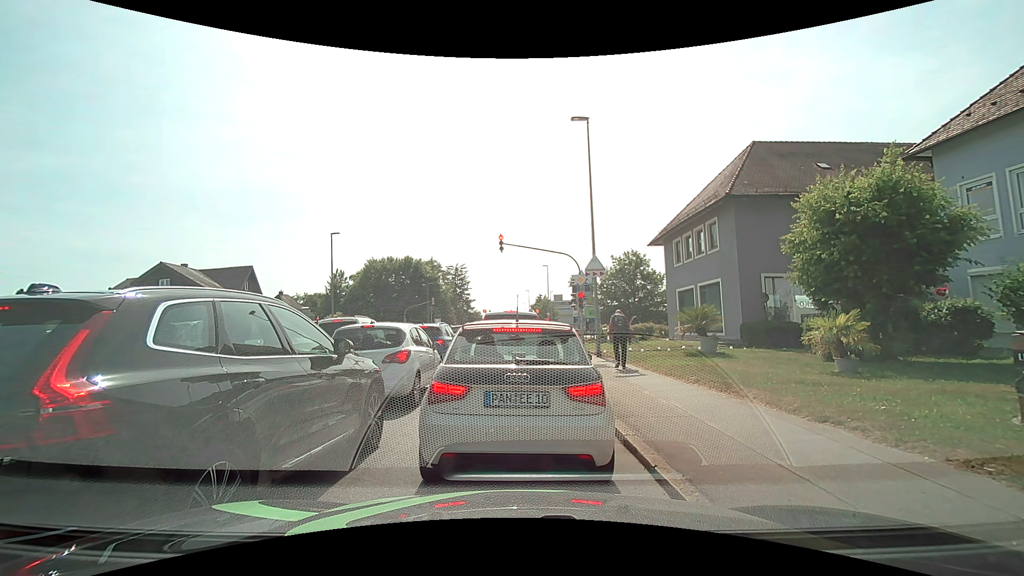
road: tertiary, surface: asphalt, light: Day
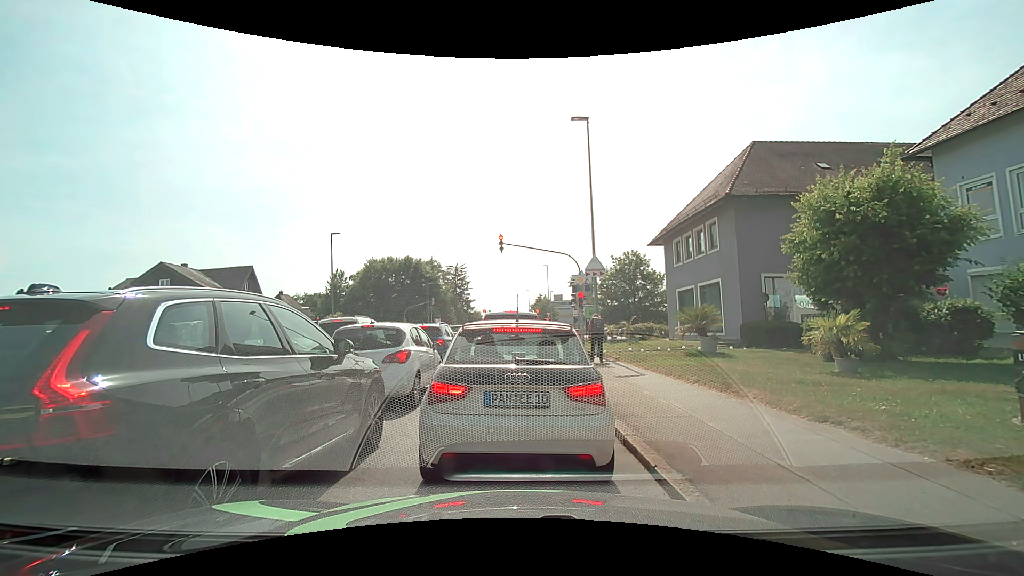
(0.0, 0.0) m; 0°
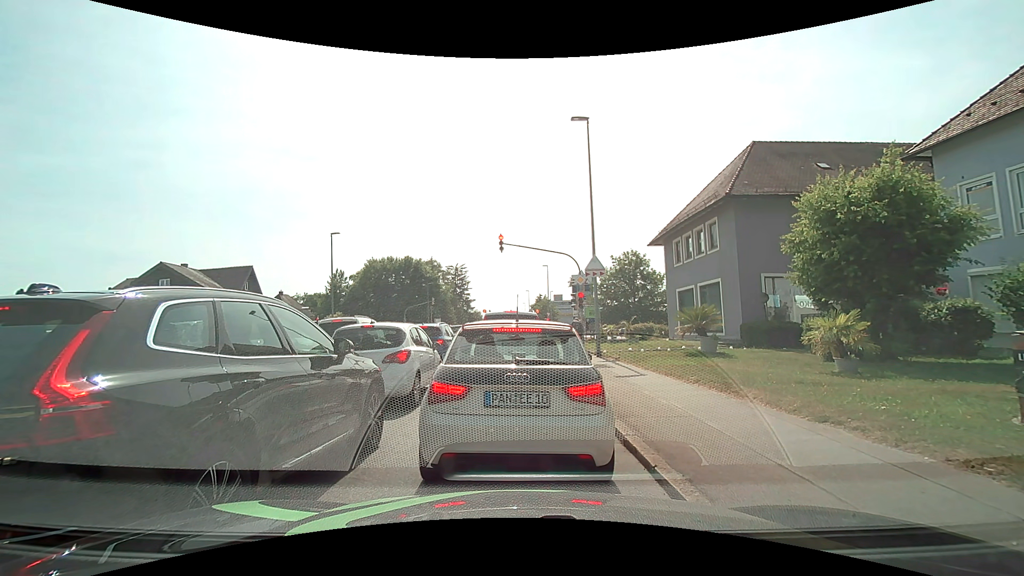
(0.0, 0.0) m; 0°
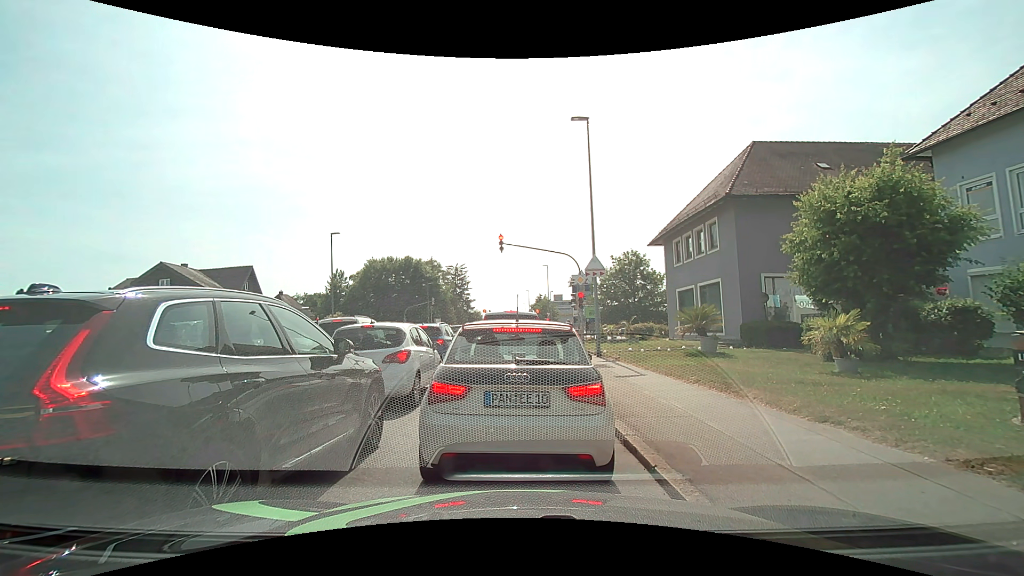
(0.0, 0.0) m; 0°
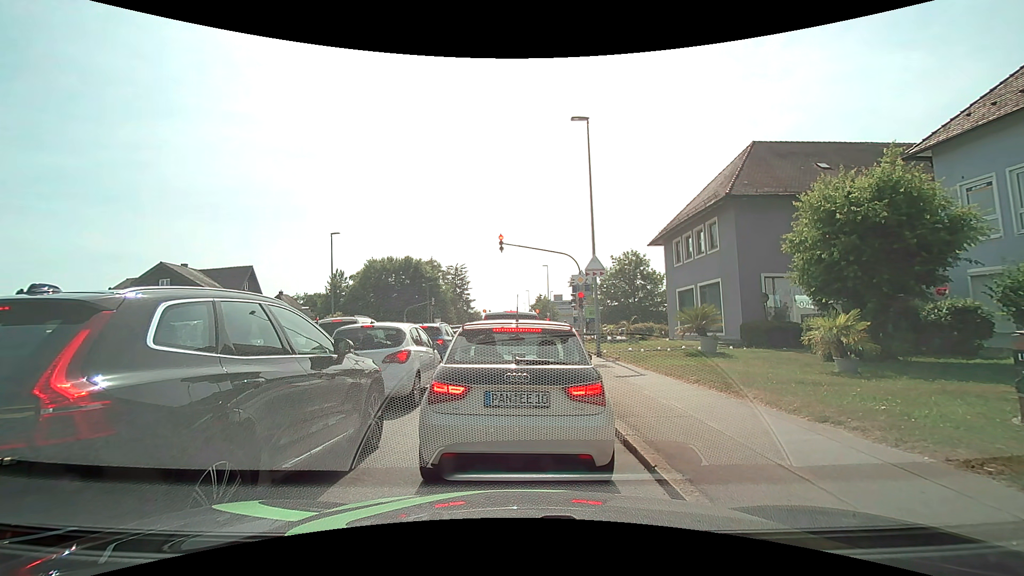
(0.0, 0.0) m; 0°
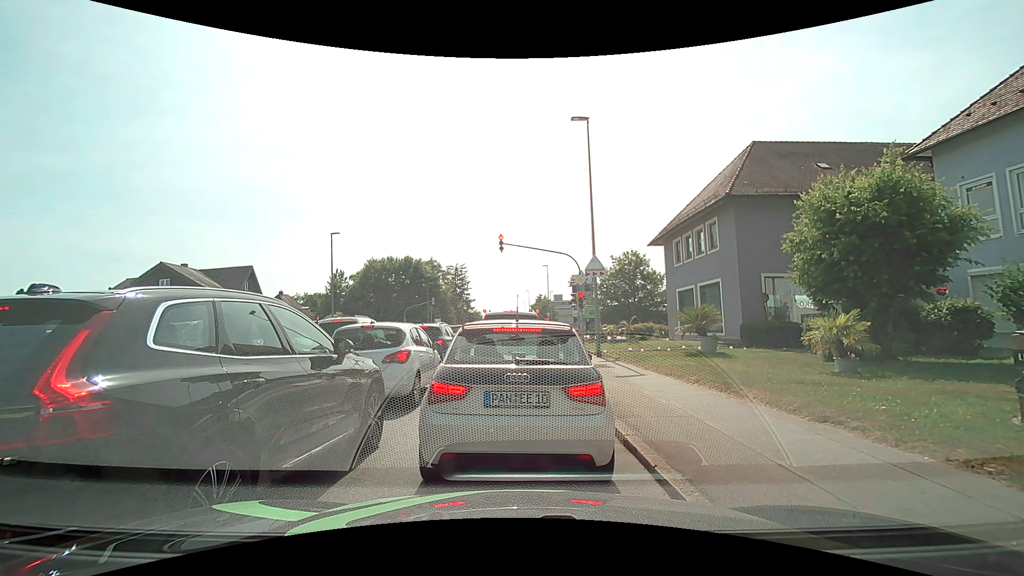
(0.0, 0.0) m; 0°
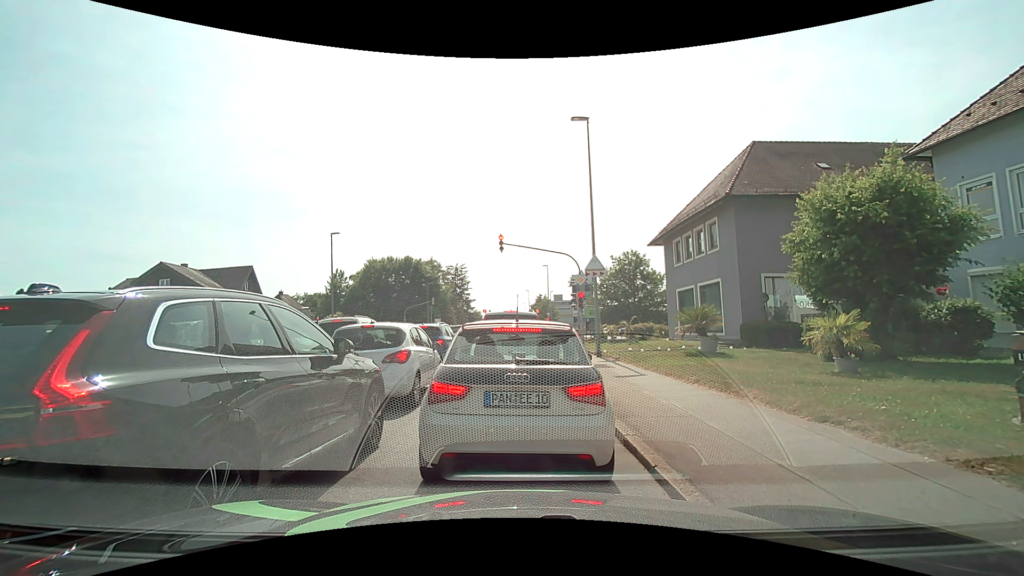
(0.0, 0.0) m; 0°
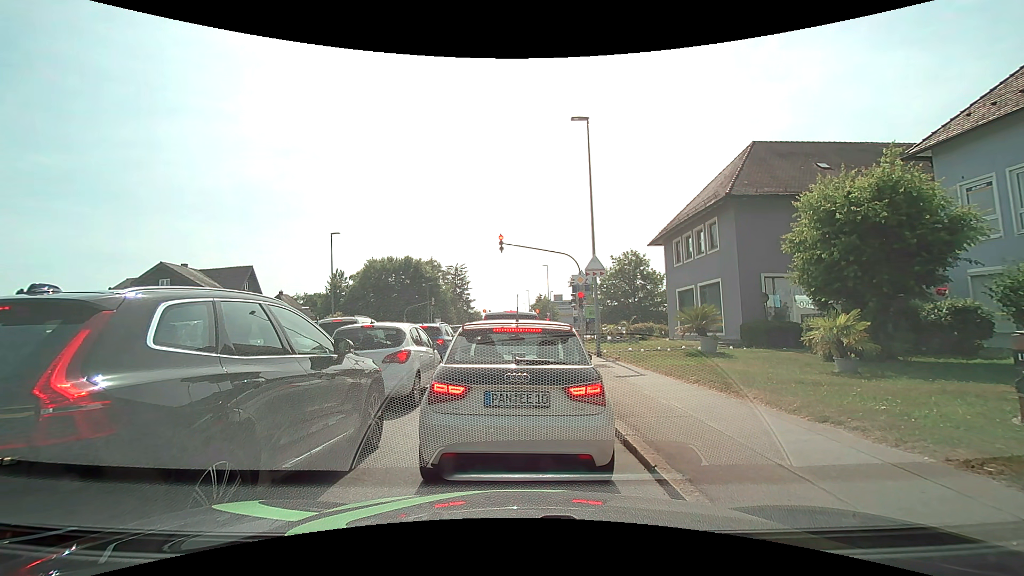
(0.0, 0.0) m; 0°
(0, +10) (+1, +20) (+1, +30) (+1, +40) (+1, +50) (+1, +60) (+2, +70) (+2, +80) (+2, +90) (+2, +100) m
